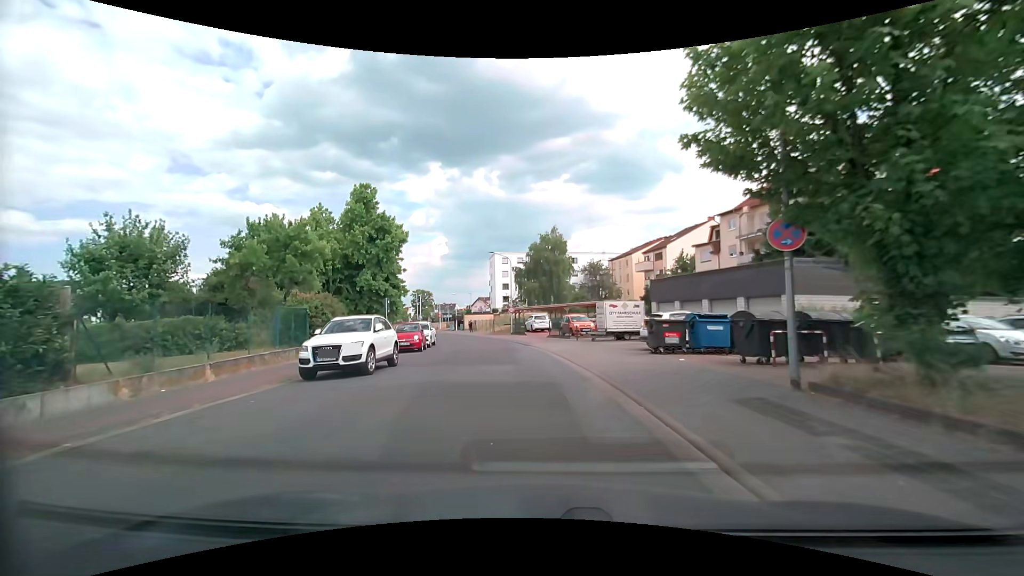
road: tertiary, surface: asphalt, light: Day
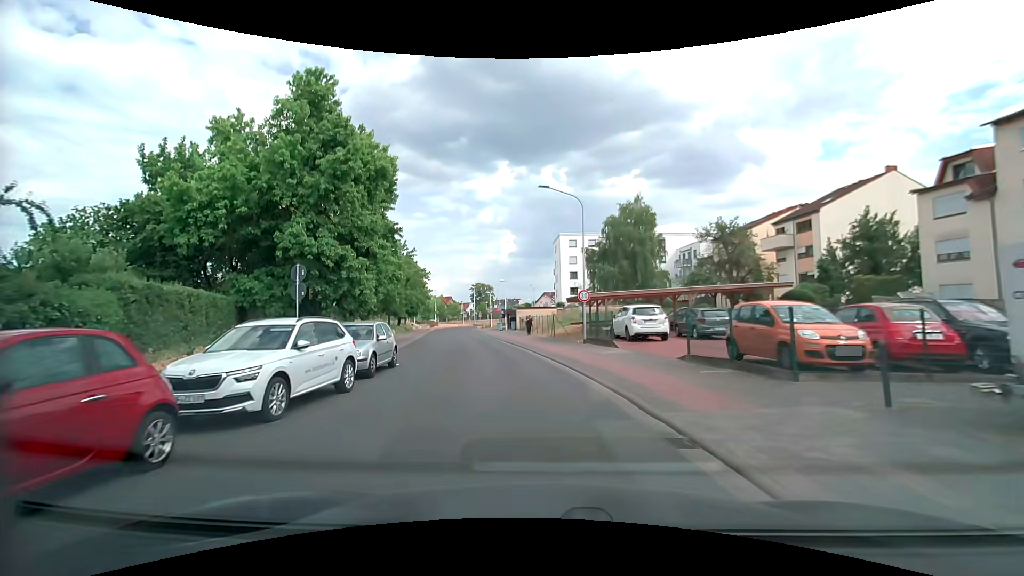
(-1.5, +22.8) m; -7°
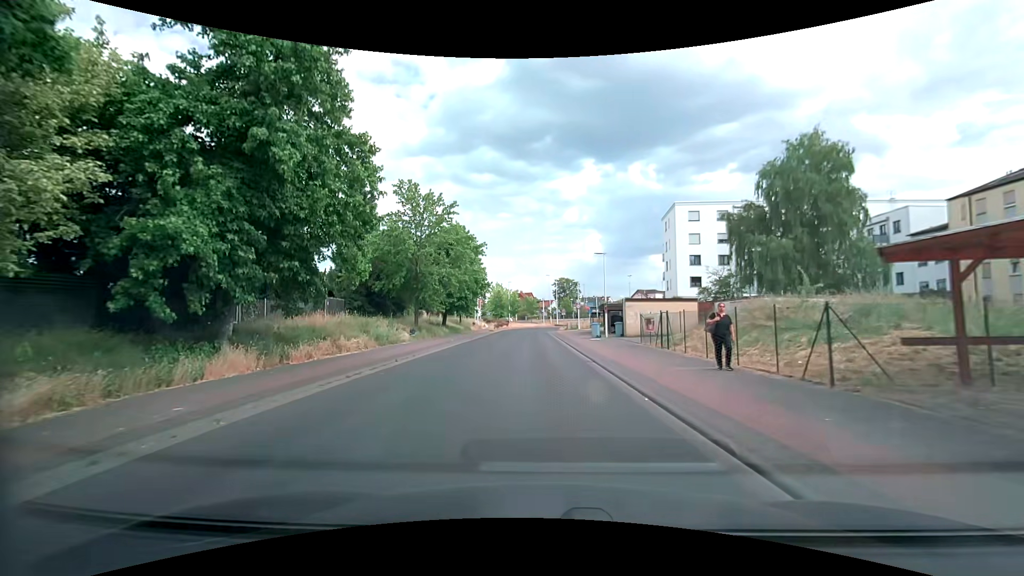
(-2.9, +24.1) m; -10°
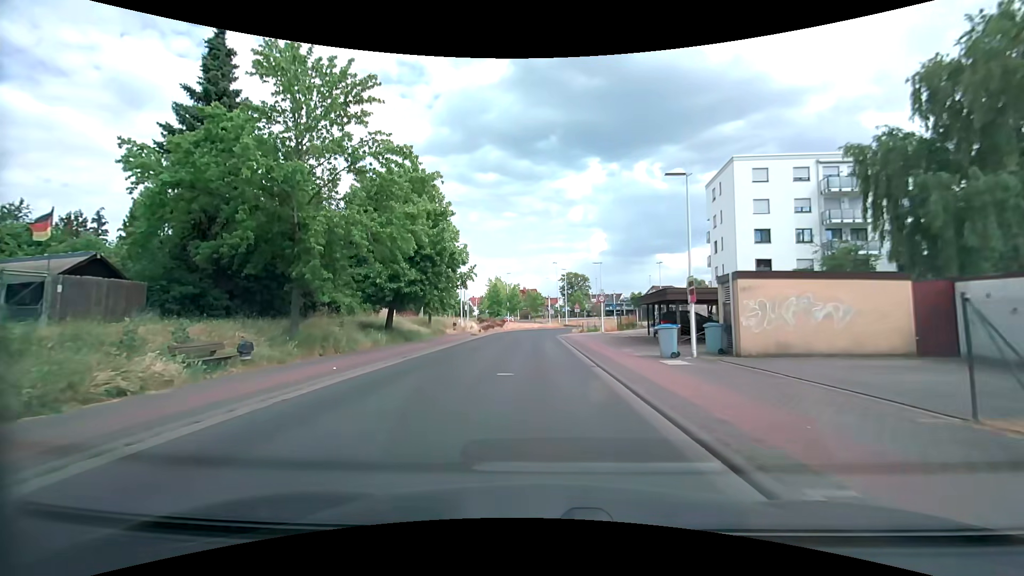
(-0.1, +19.4) m; 0°
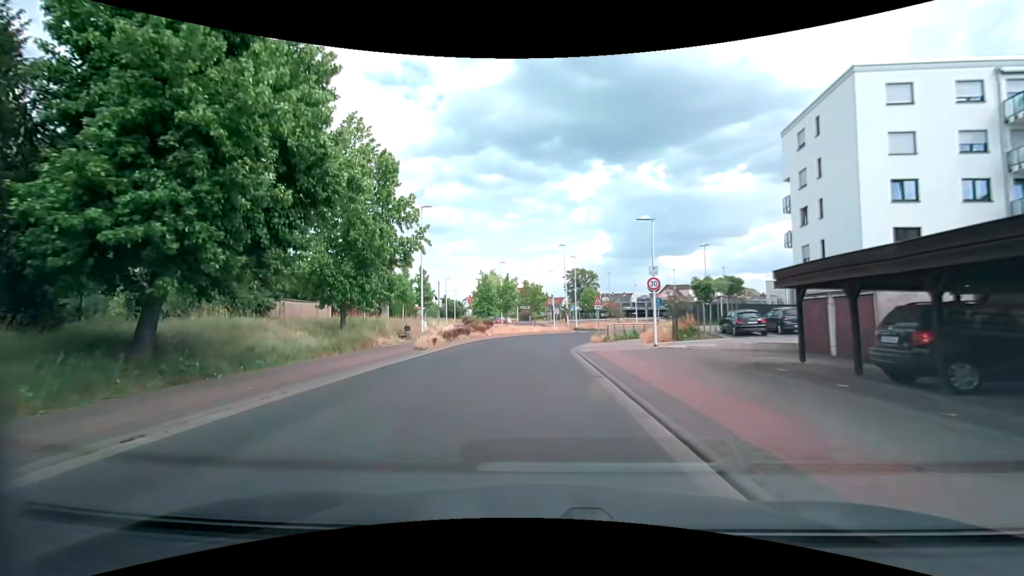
(-0.1, +19.0) m; -1°
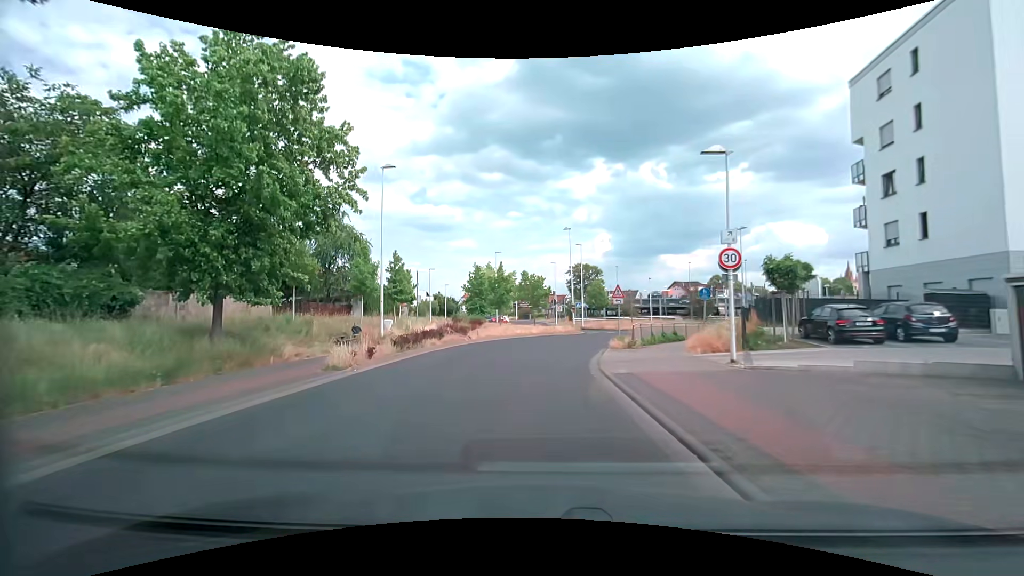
(0.0, +9.3) m; 0°
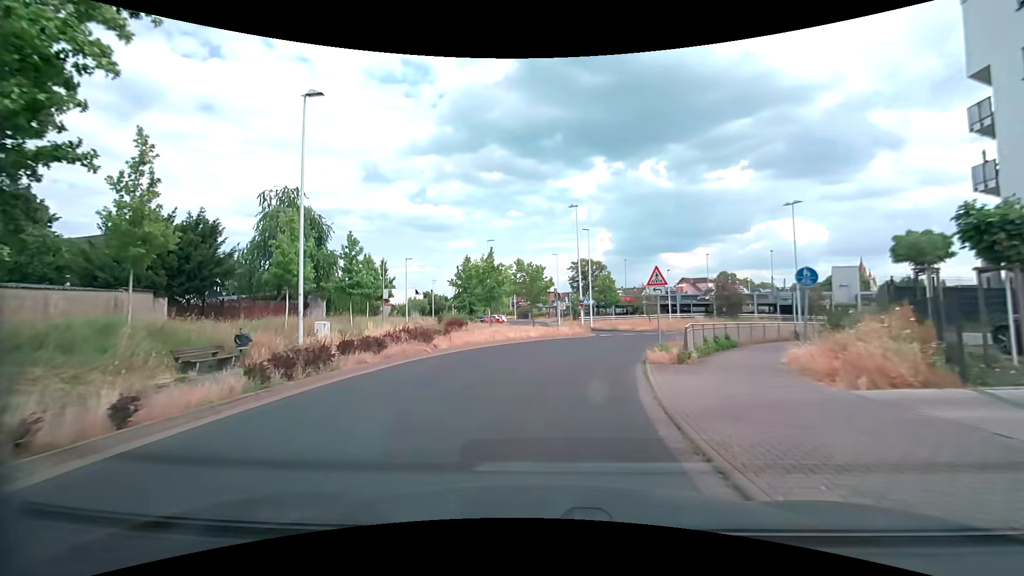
(-0.1, +9.2) m; 0°
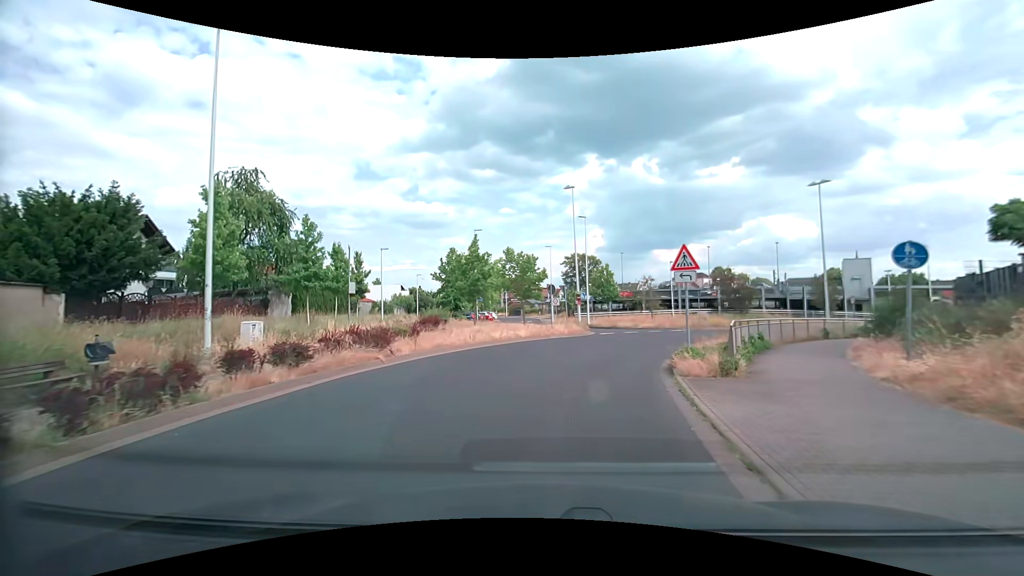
(0.0, +4.5) m; +1°
(0, +10) (+2, +20) (+7, +29) (+13, +36) (+21, +42) (+30, +46) (+40, +48) (+50, +49) (+60, +50) (+69, +54) m
